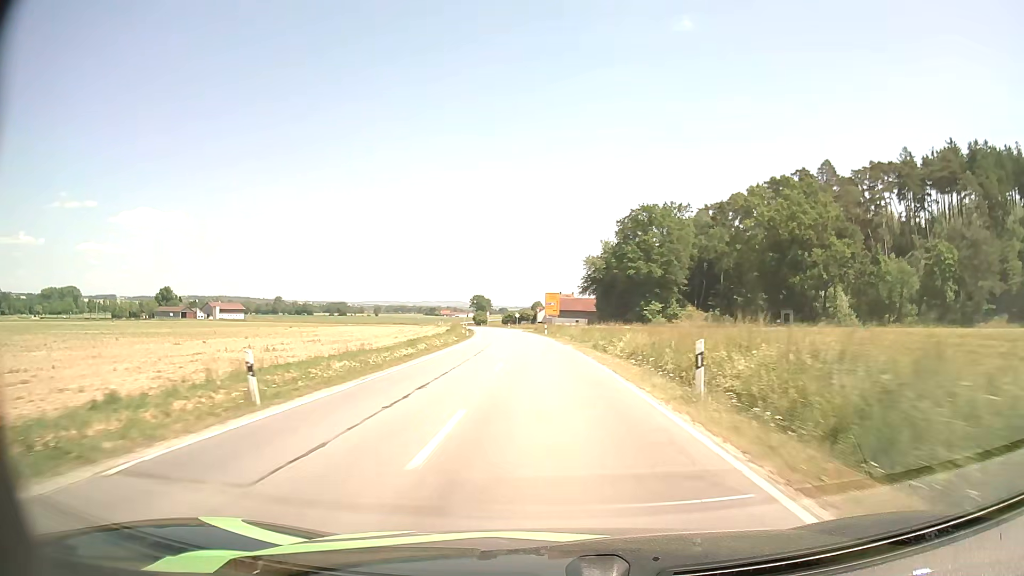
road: secondary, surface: asphalt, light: Day
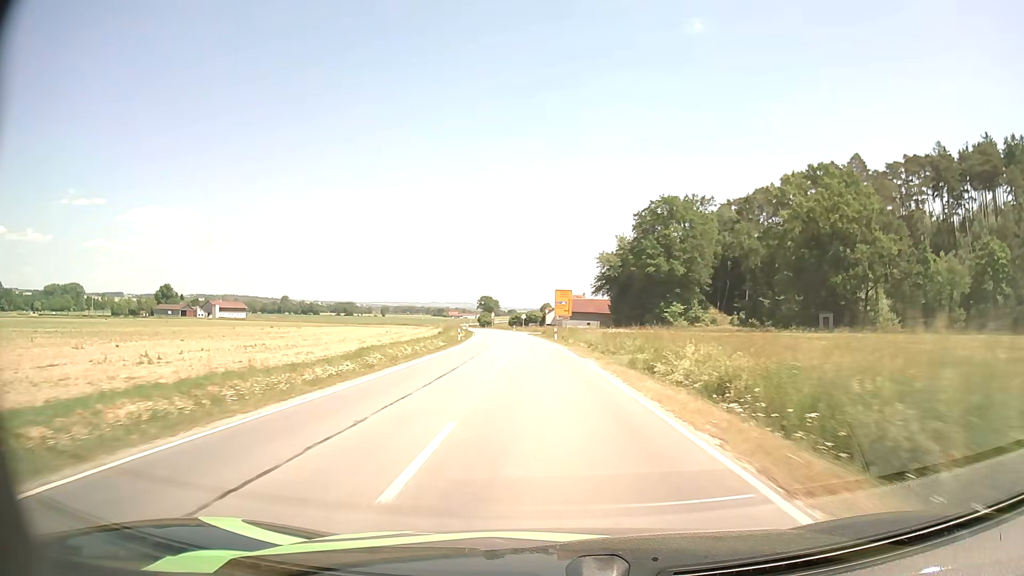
(-0.1, +12.2) m; -1°
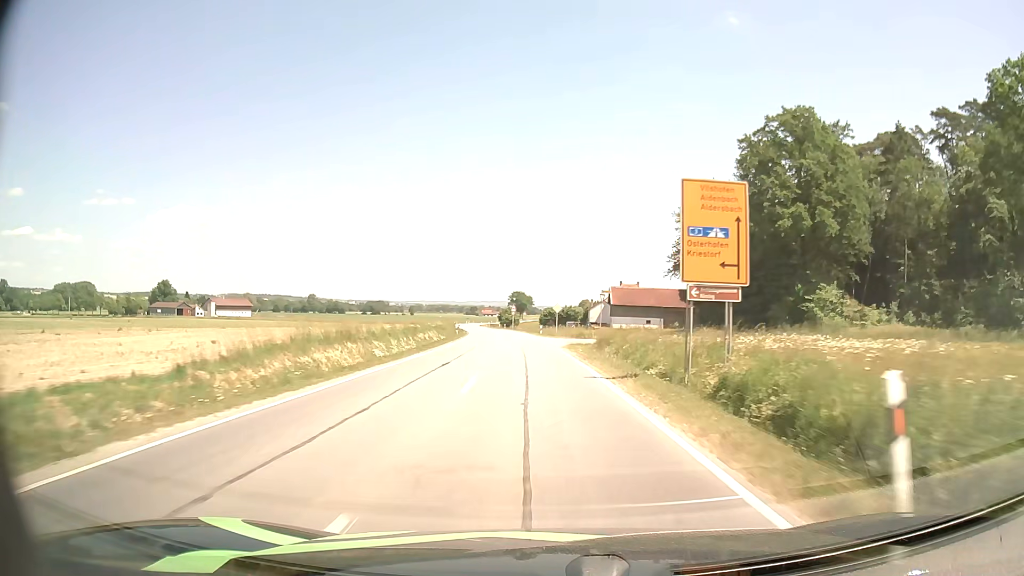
(-1.5, +49.0) m; -3°
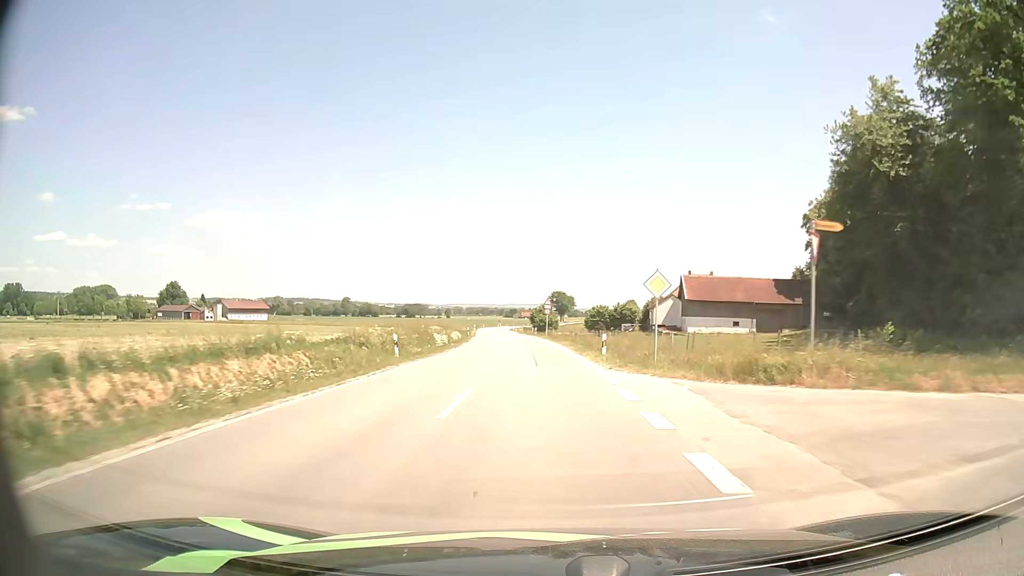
(-1.1, +36.7) m; -3°
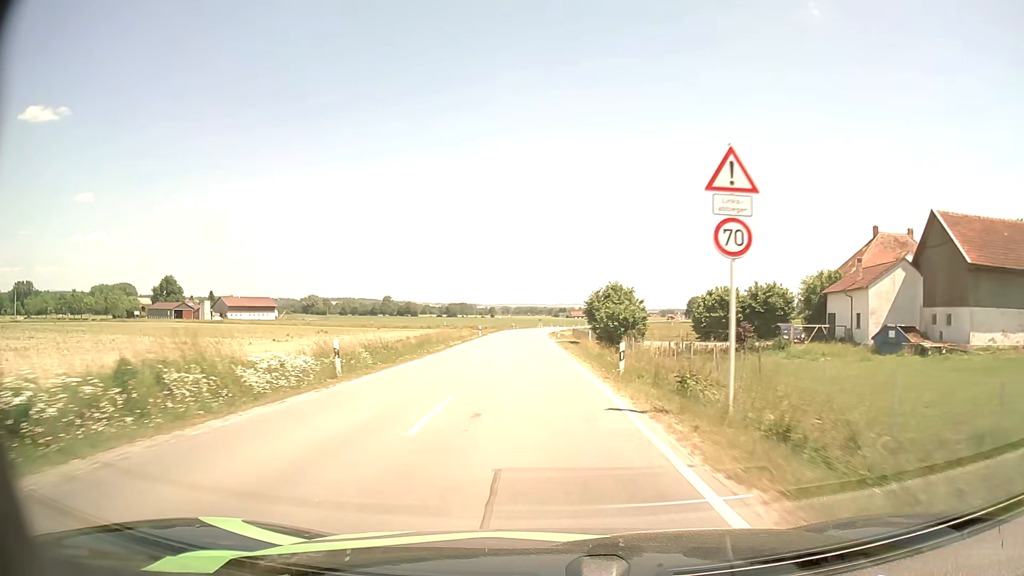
(-2.0, +58.2) m; -4°
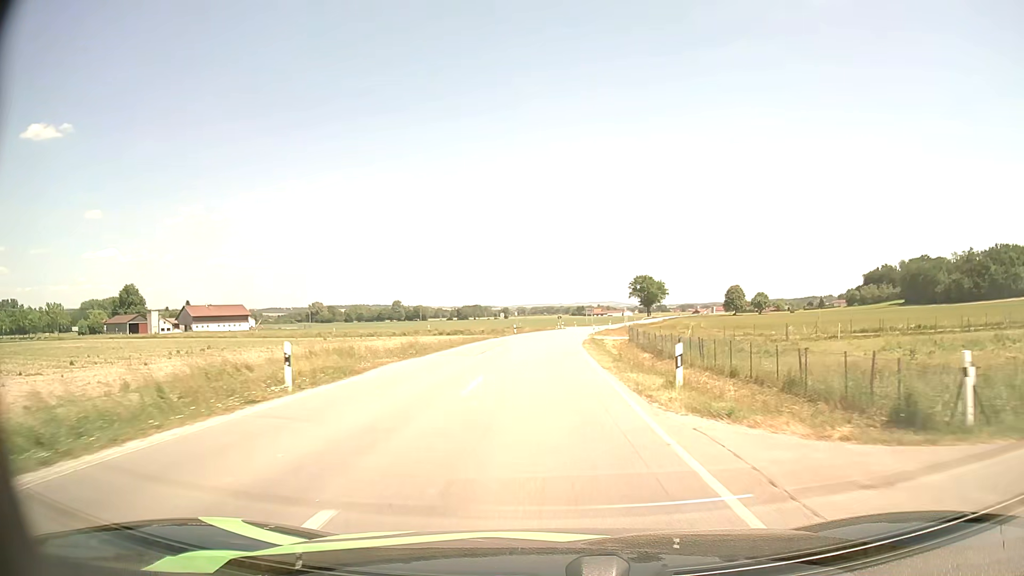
(-0.9, +53.0) m; -1°
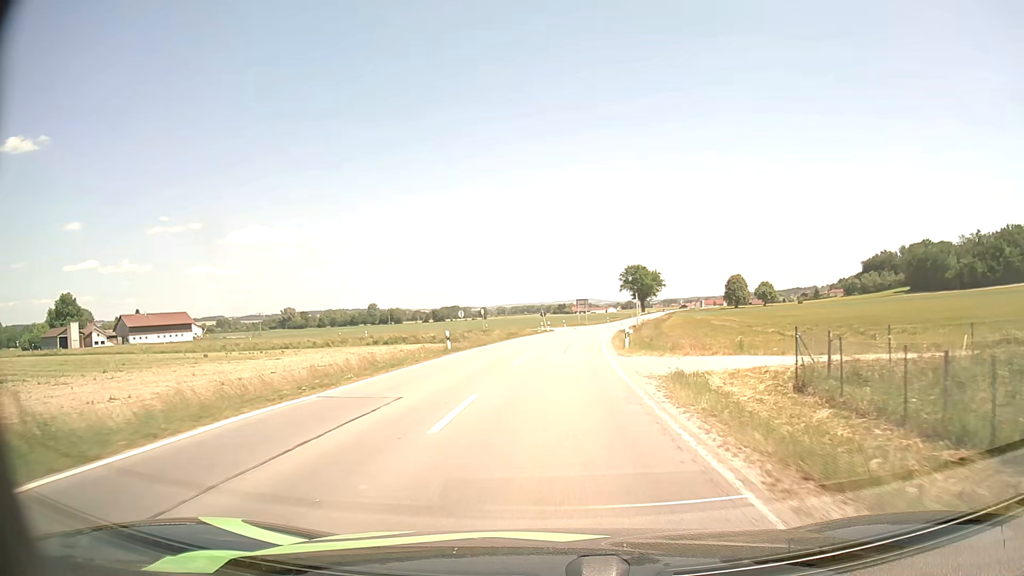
(+0.1, +37.6) m; +1°
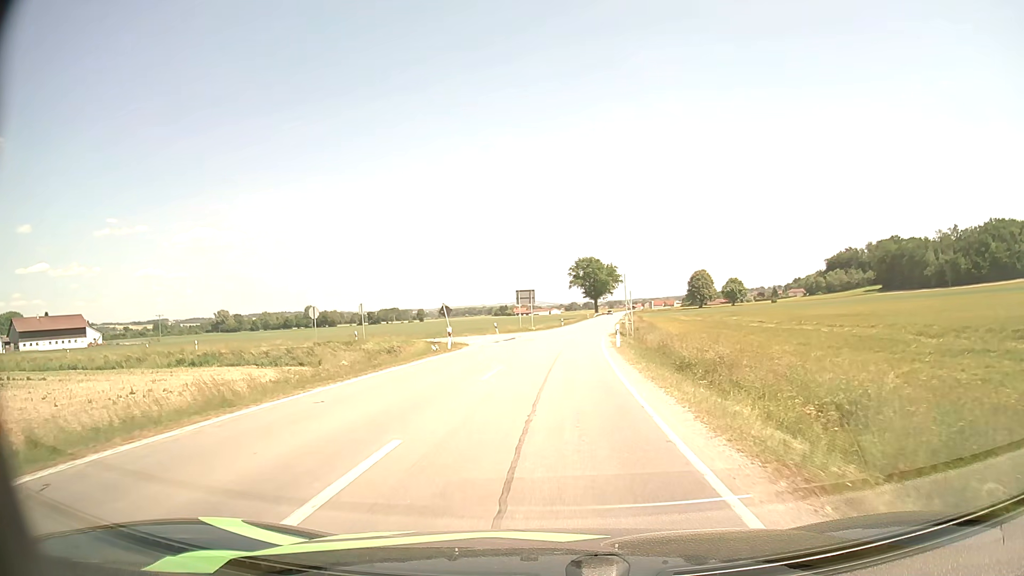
(+1.7, +38.5) m; +5°
(0, +10) (0, +20) (+1, +30) (+1, +40) (0, +50) (-8, +55) (-17, +56) (-27, +58) (-37, +59) (-47, +61) m
